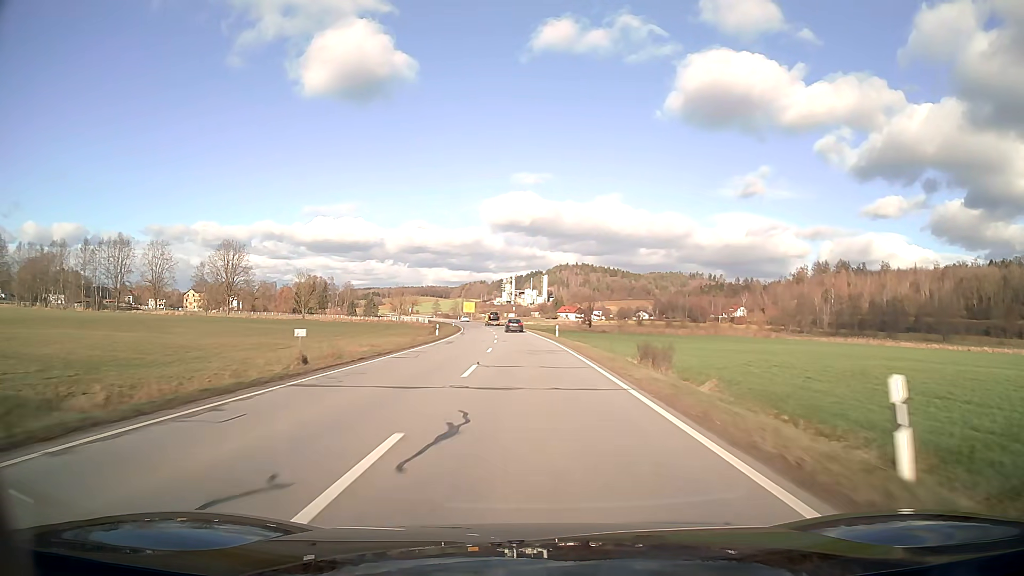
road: secondary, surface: asphalt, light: Day
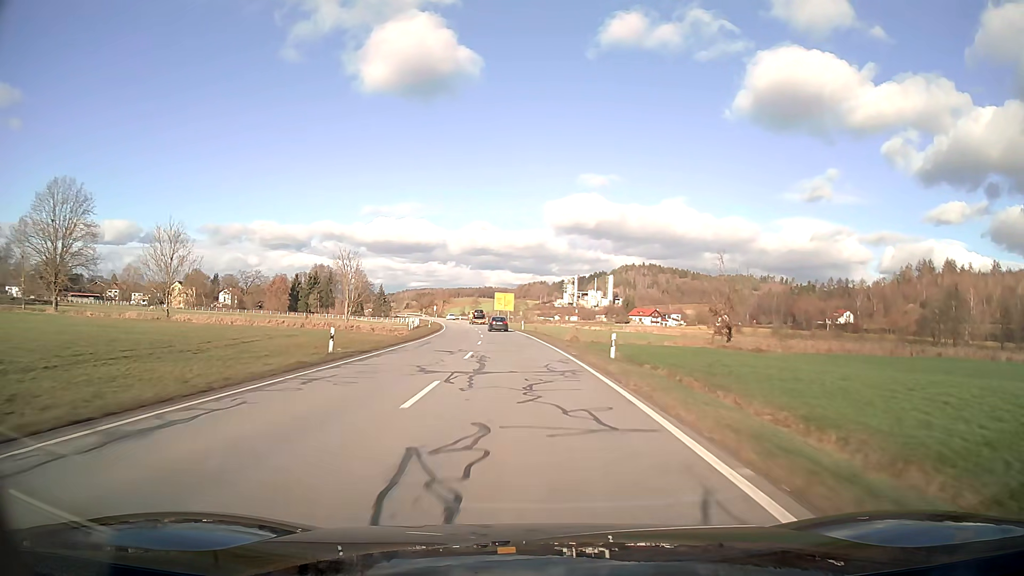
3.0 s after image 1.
(-3.2, +78.8) m; -5°
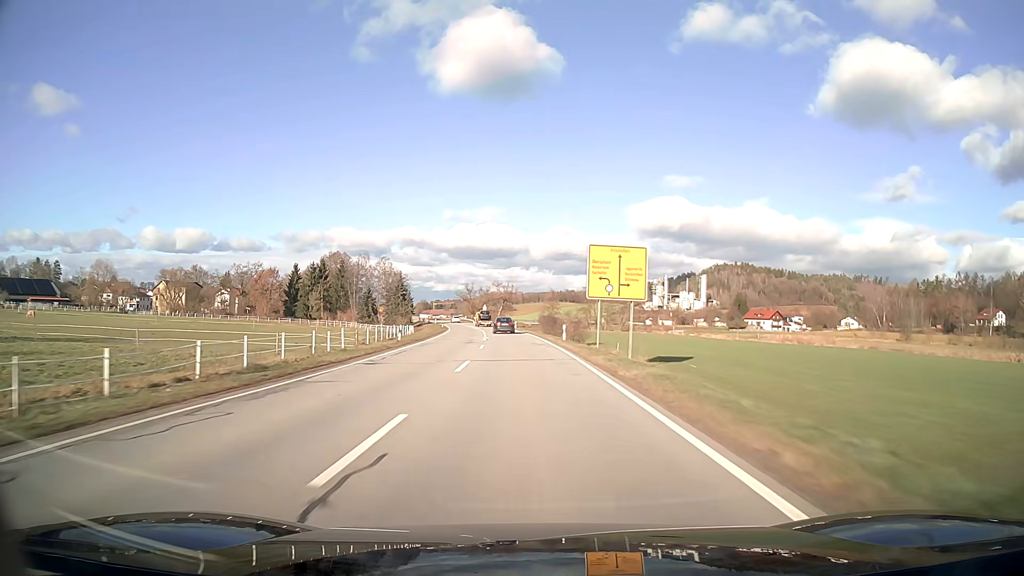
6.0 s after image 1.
(-4.9, +77.2) m; -7°
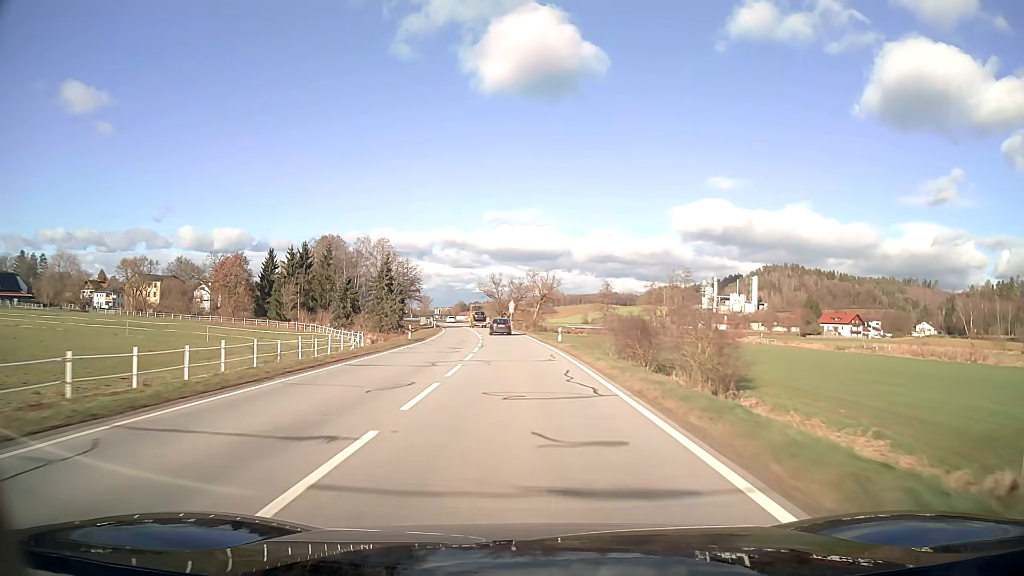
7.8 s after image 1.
(-1.3, +43.6) m; -3°
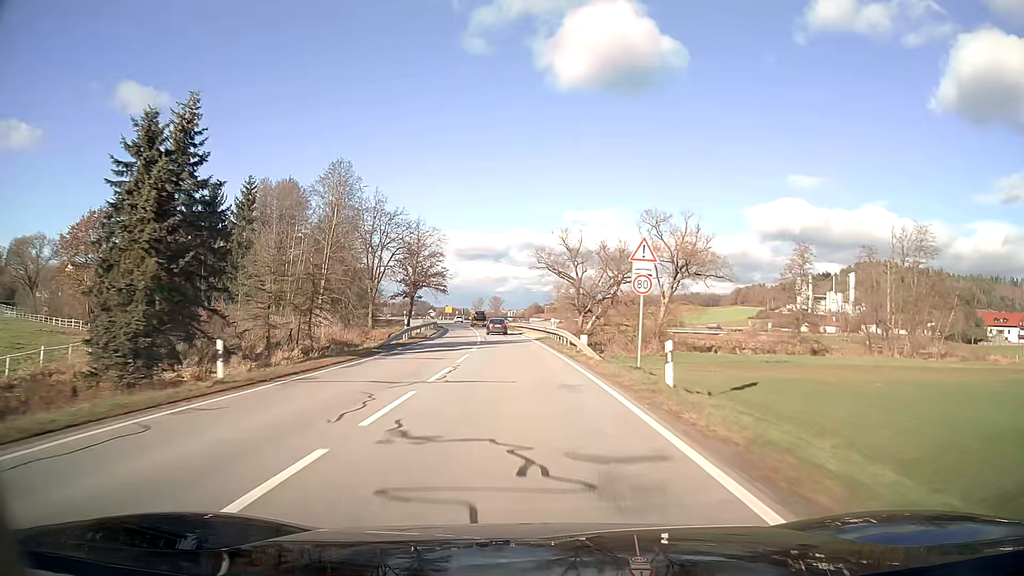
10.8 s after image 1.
(-3.7, +67.5) m; -7°
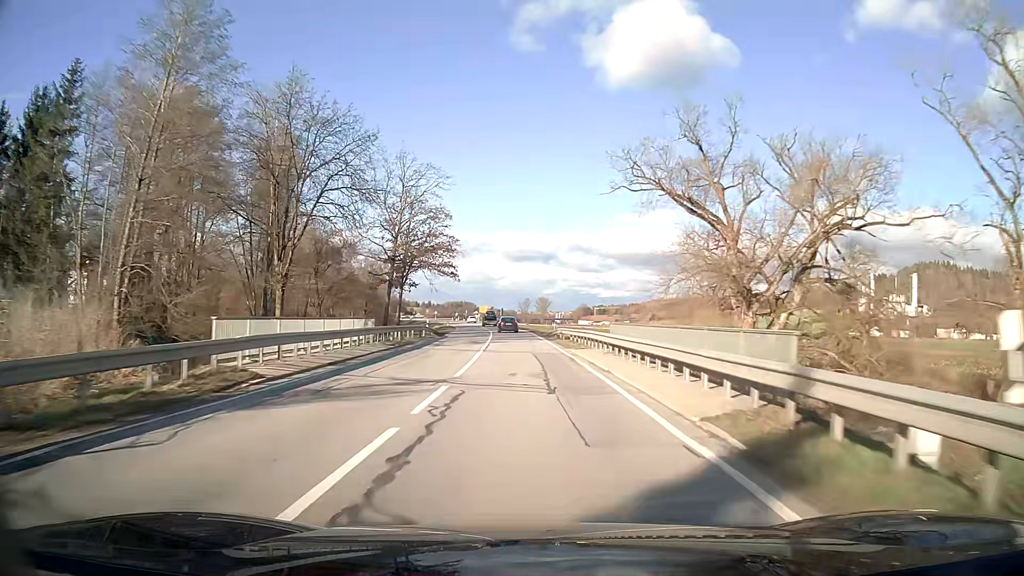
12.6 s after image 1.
(-1.4, +38.7) m; -4°
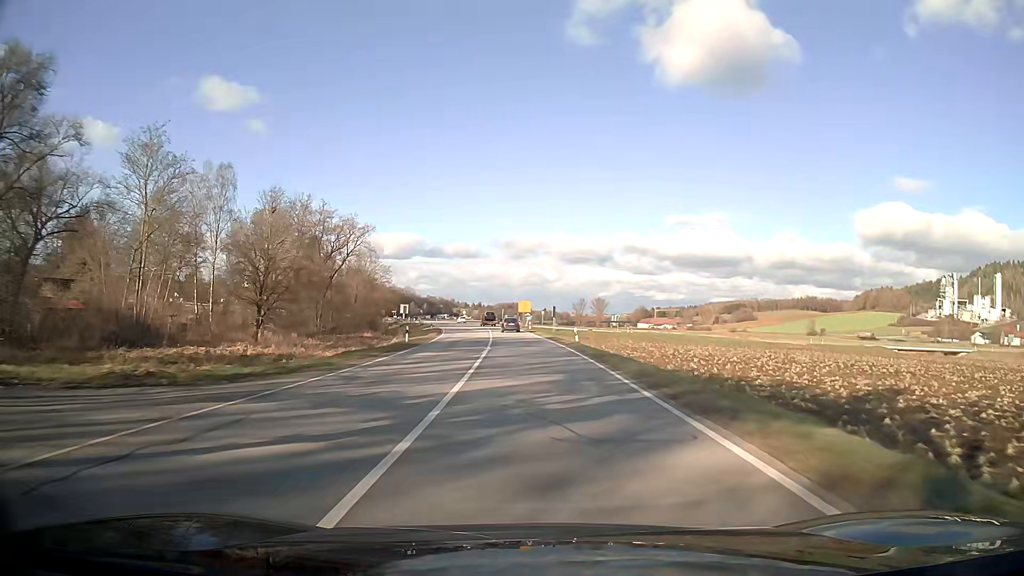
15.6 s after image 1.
(-2.5, +63.3) m; -4°
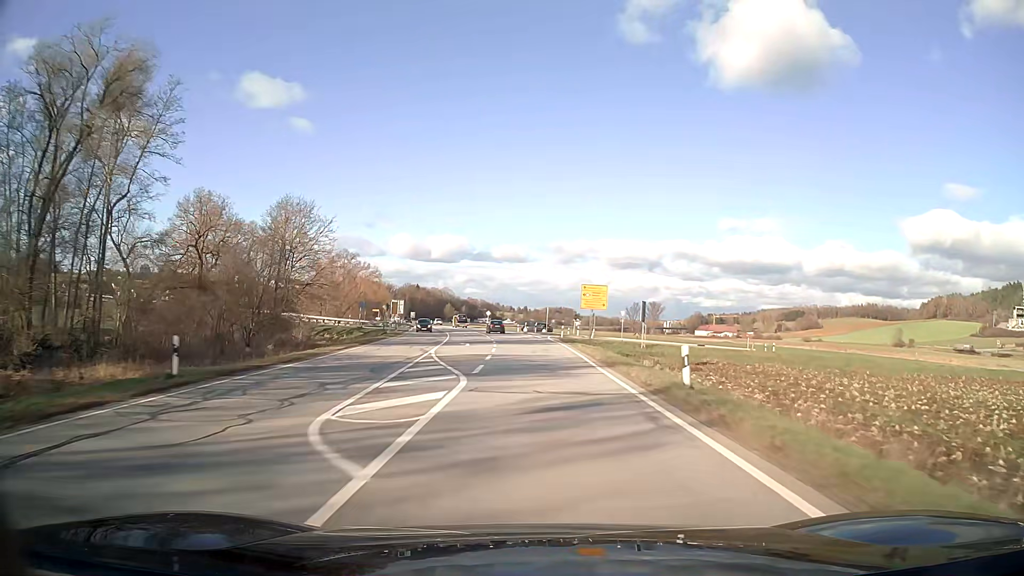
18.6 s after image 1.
(-2.3, +62.7) m; -4°
